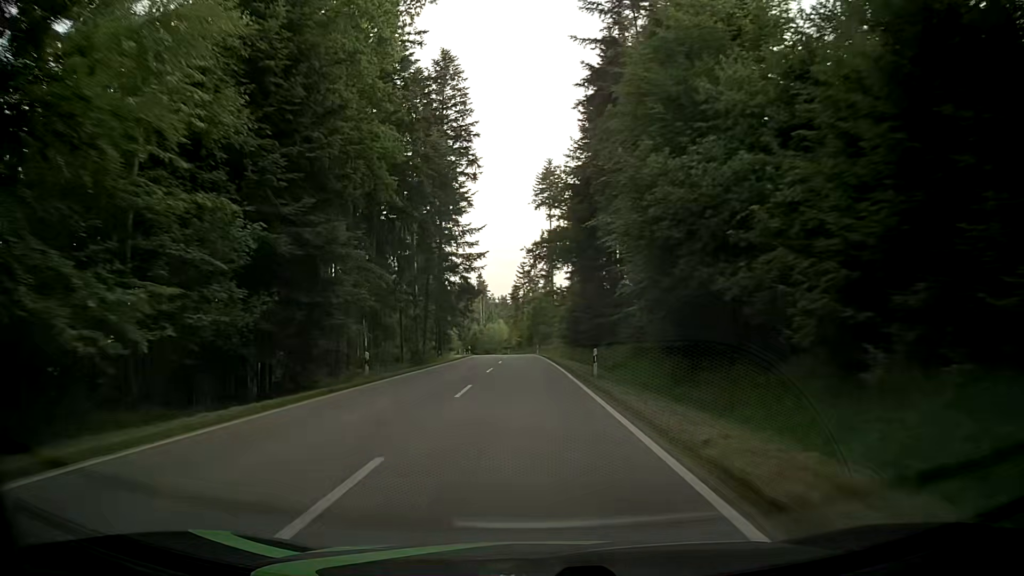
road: tertiary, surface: asphalt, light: Day
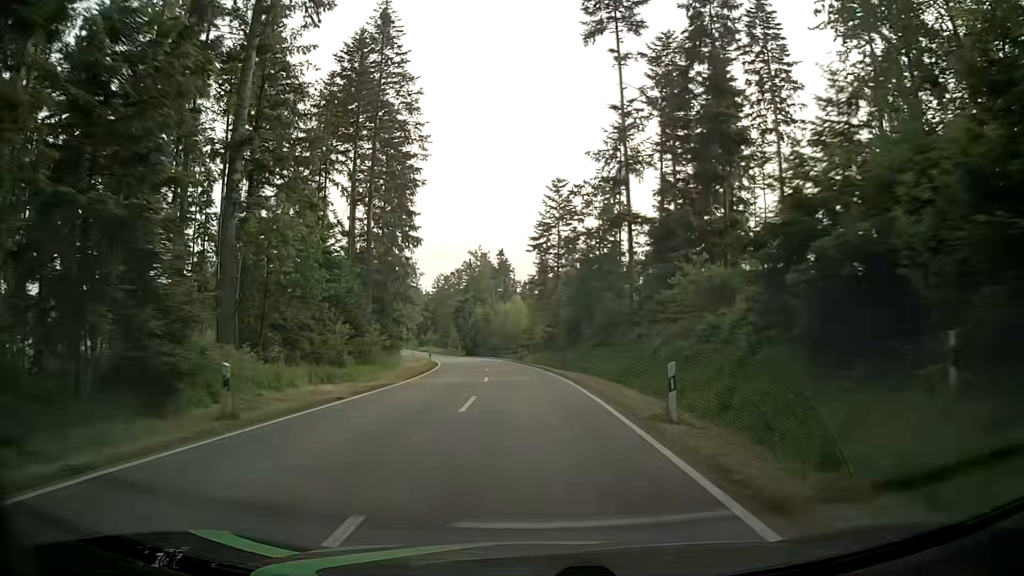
(-1.4, +62.0) m; -3°
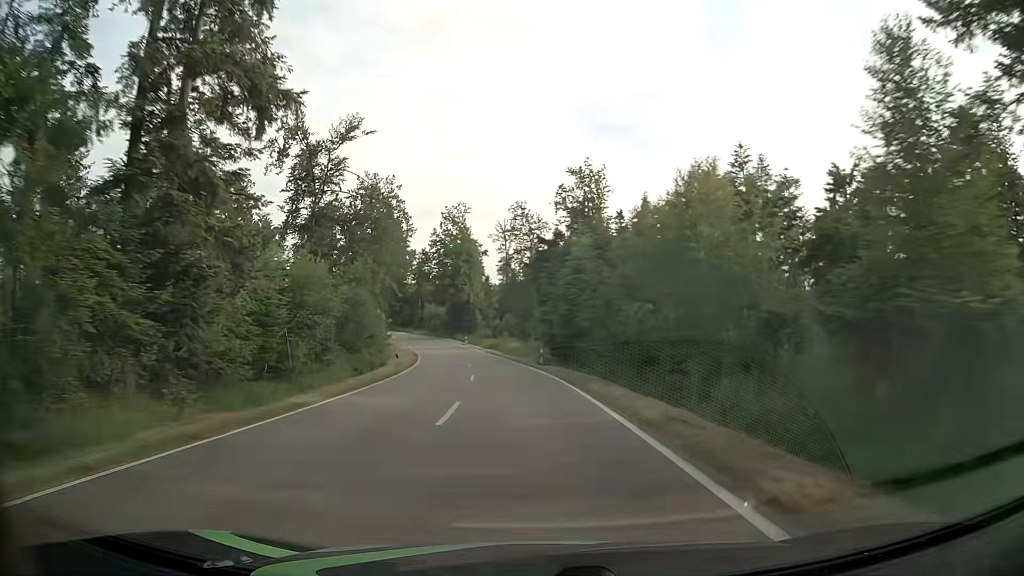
(-4.1, +62.1) m; -9°
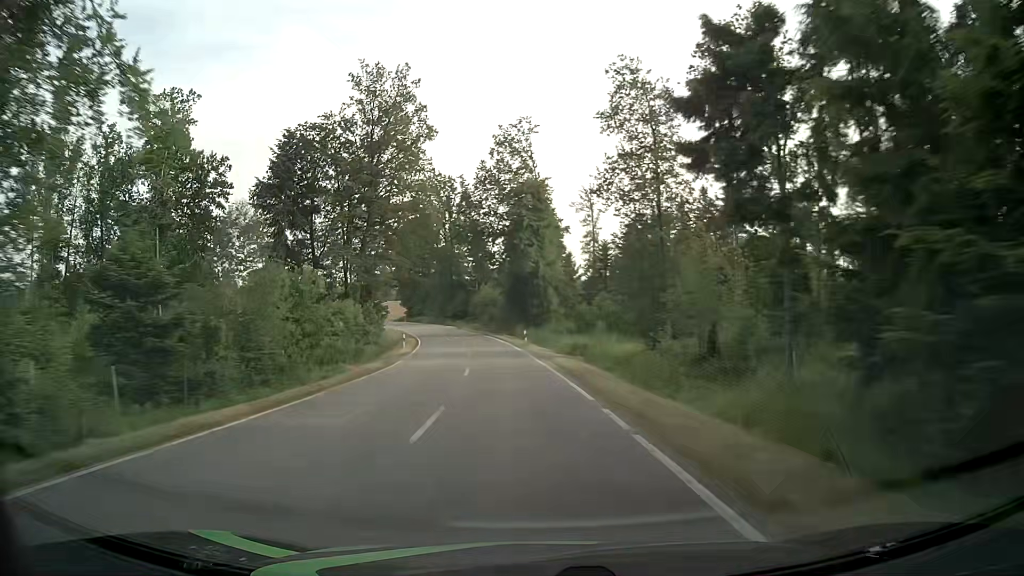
(-2.7, +38.1) m; -7°
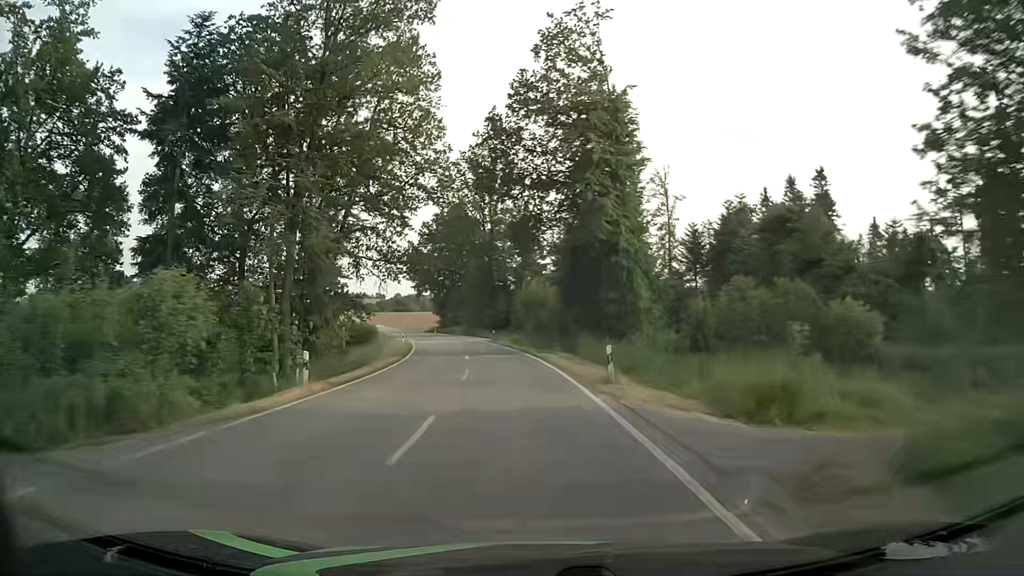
(-1.2, +25.6) m; -5°
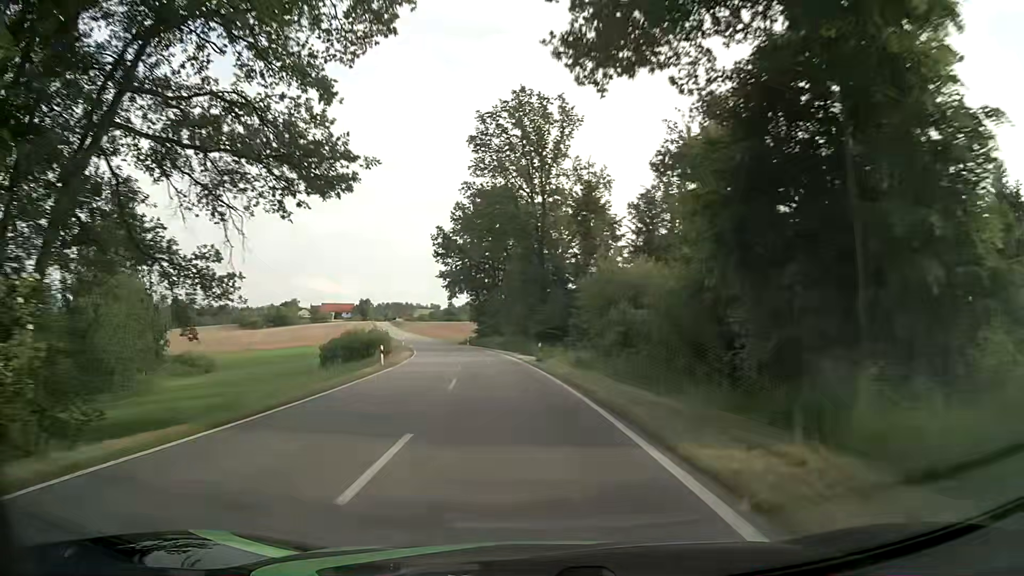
(-0.9, +25.5) m; -4°
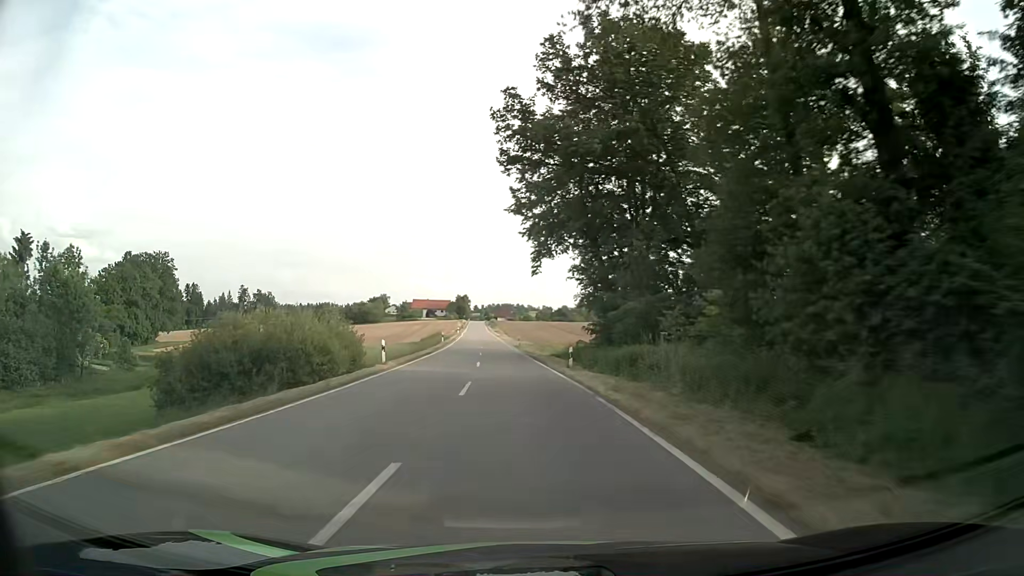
(-4.6, +50.3) m; -10°
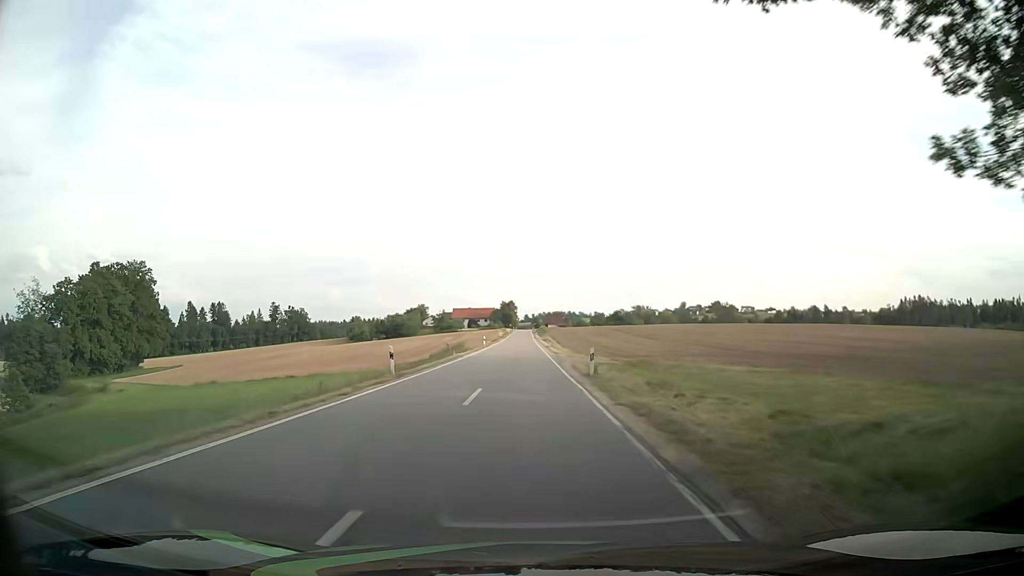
(-1.6, +37.8) m; -4°
(0, +10) (0, +20) (0, +30) (0, +40) (0, +50) (-1, +60) (-1, +70) (-1, +80) (-1, +90) (-2, +100) m
